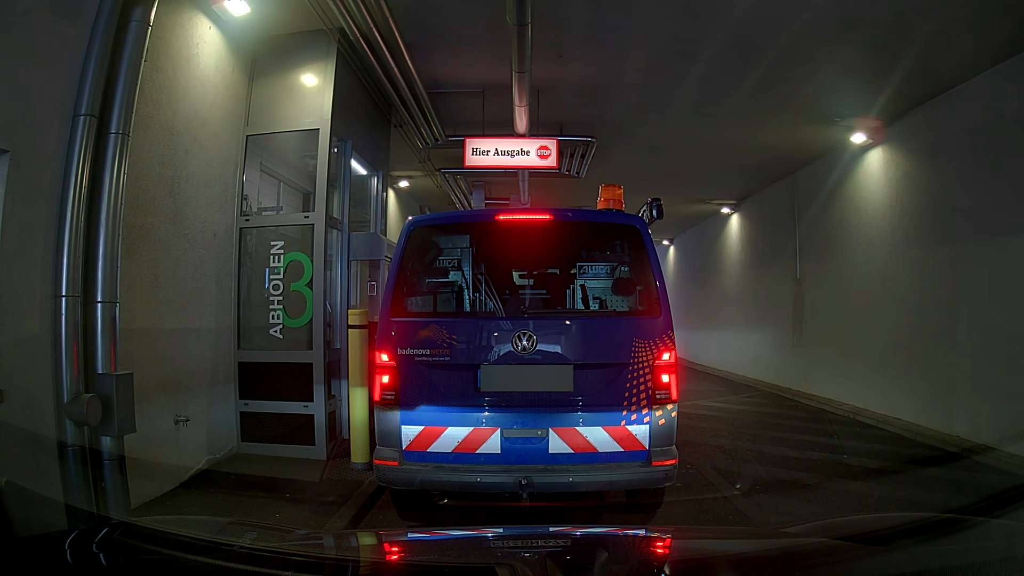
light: Day
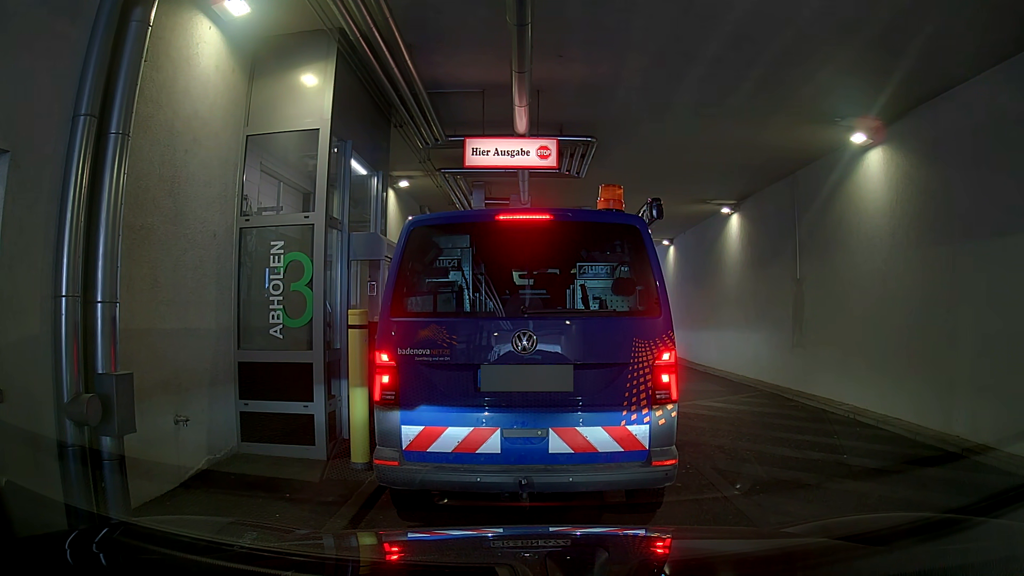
(0.0, 0.0) m; 0°
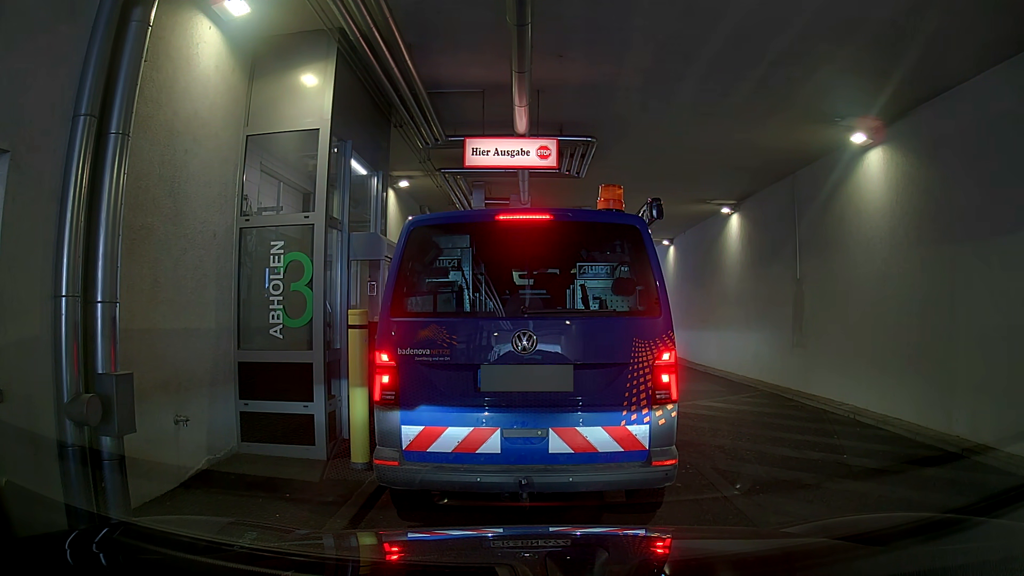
(0.0, 0.0) m; 0°
